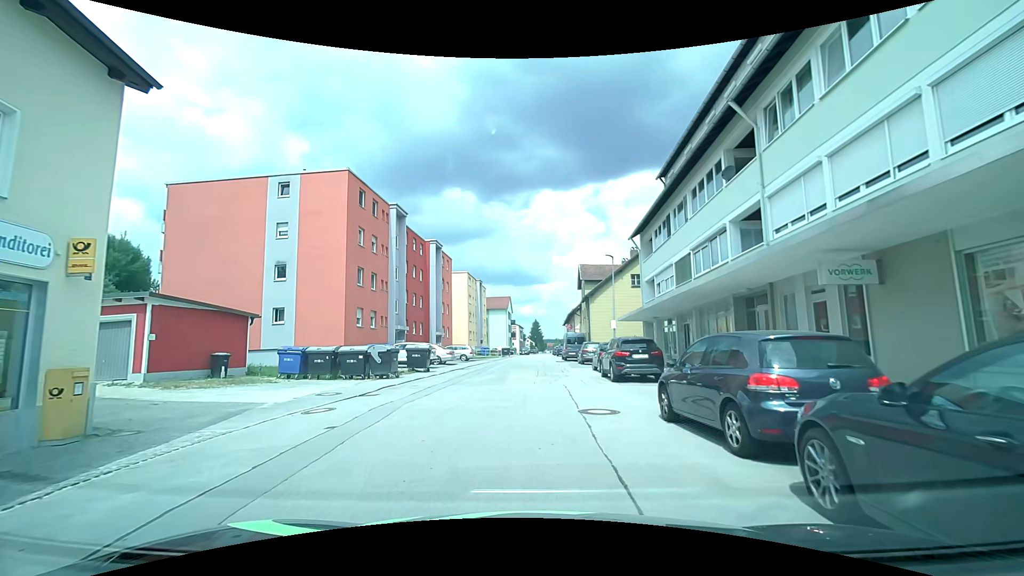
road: unclassified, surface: asphalt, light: Day
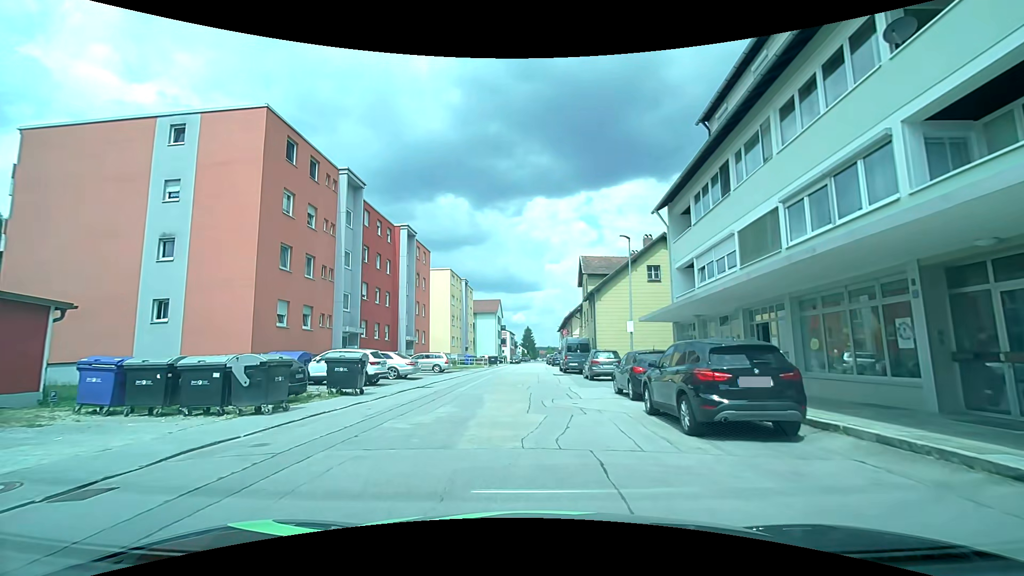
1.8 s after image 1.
(+0.1, +9.5) m; +1°
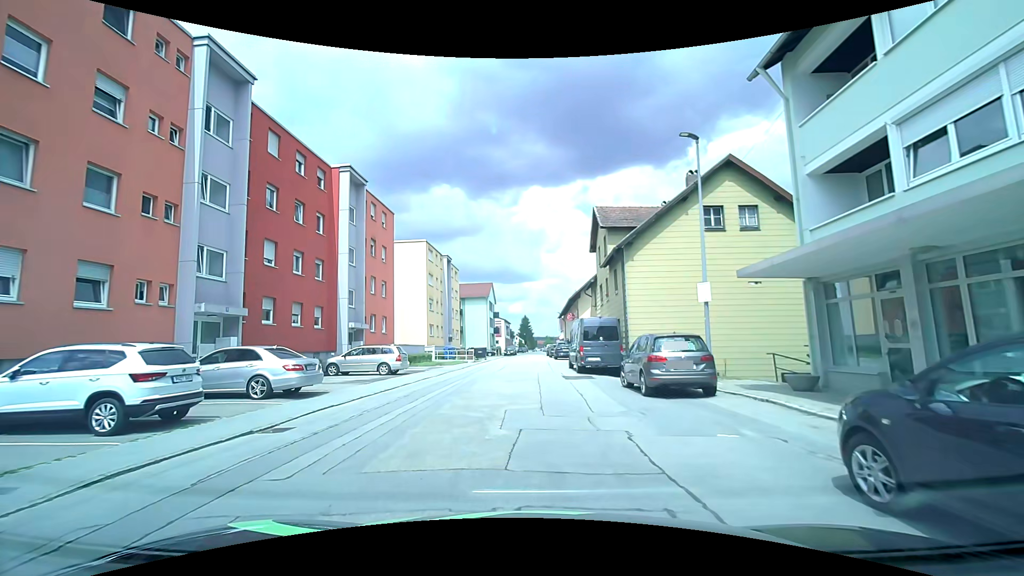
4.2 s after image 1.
(+0.1, +13.0) m; 0°
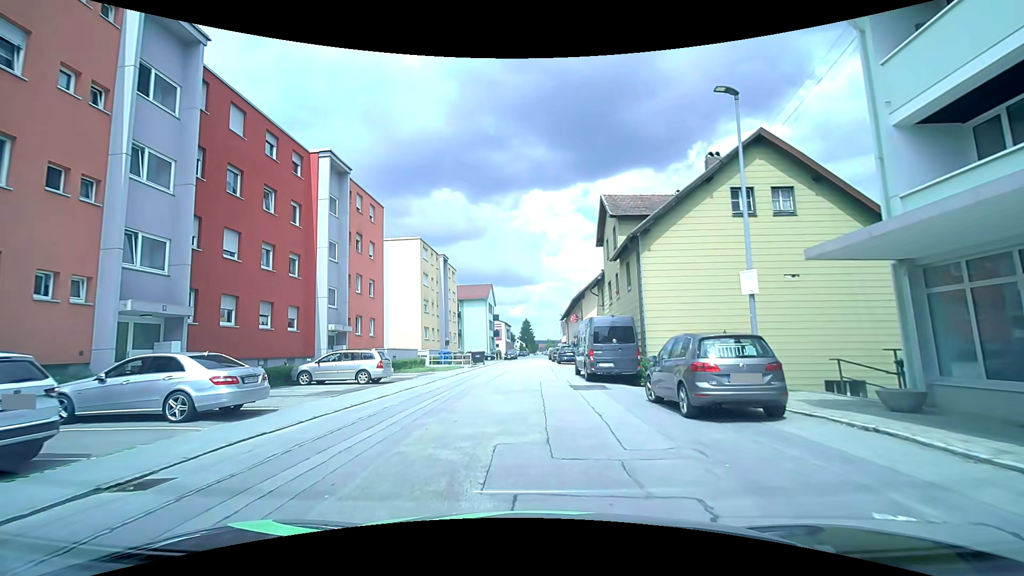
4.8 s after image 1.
(+0.1, +3.2) m; 0°
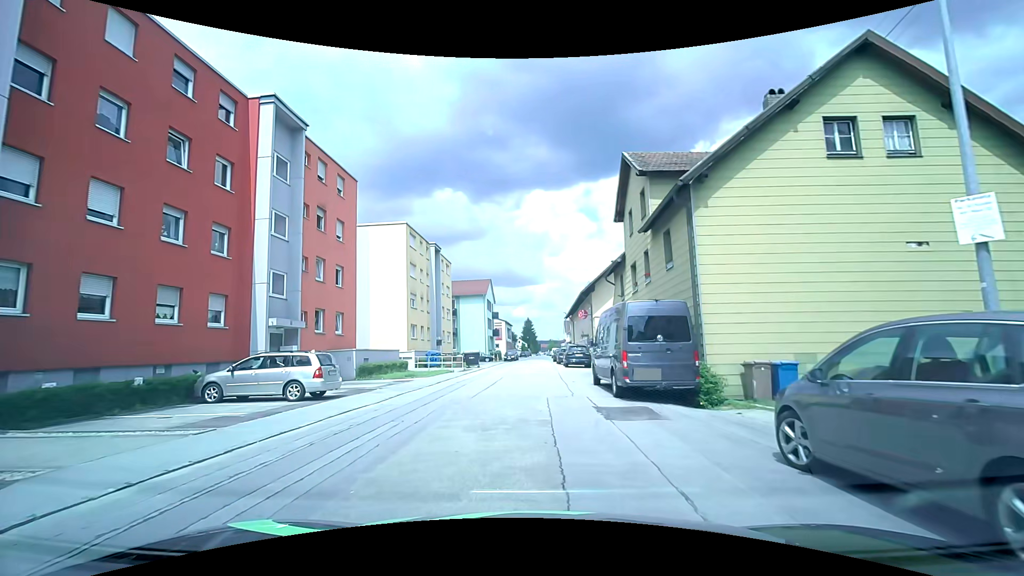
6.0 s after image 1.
(+0.2, +6.5) m; 0°
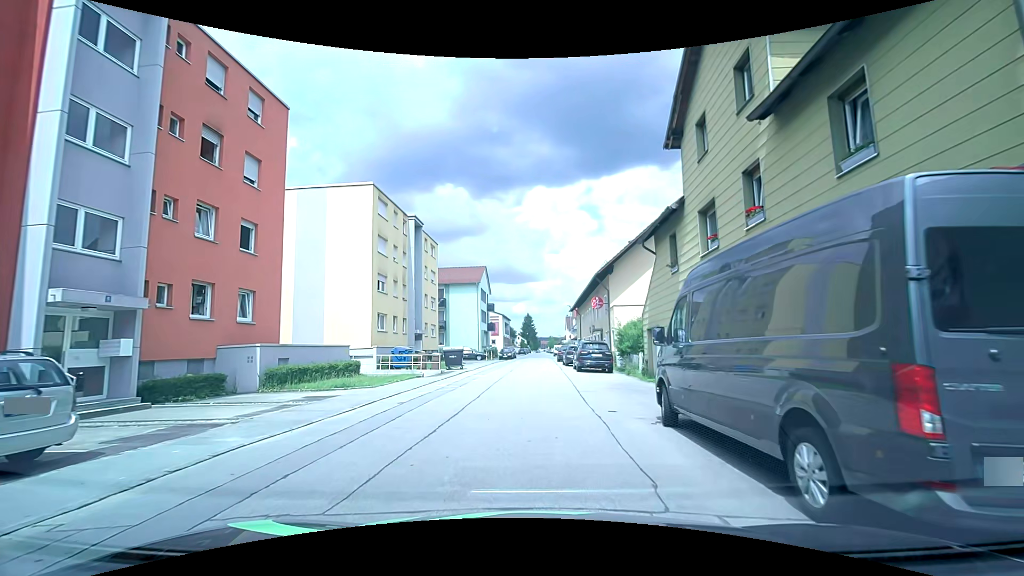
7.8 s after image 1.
(+0.2, +9.6) m; 0°
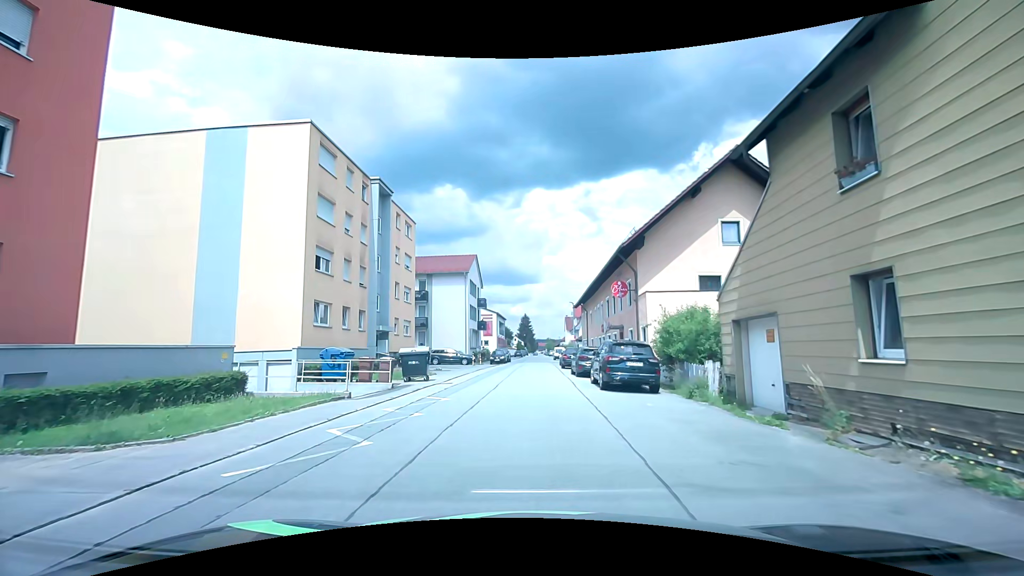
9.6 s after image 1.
(+0.1, +9.8) m; +1°
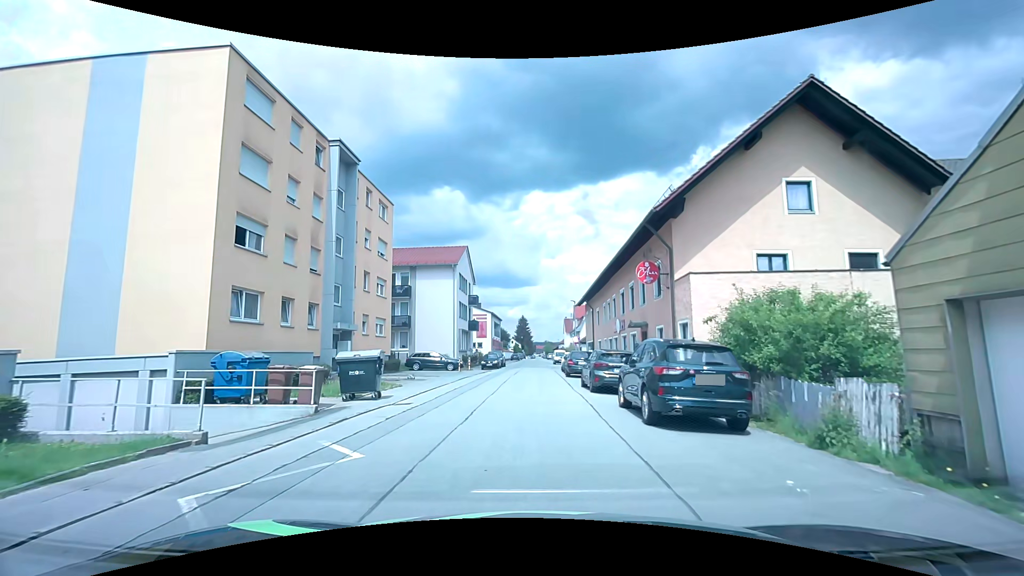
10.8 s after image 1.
(0.0, +6.7) m; 0°
(0, +10) (0, +20) (0, +30) (0, +40) (0, +50) (+1, +60) (+1, +70) (+1, +80) (+1, +90) (+2, +100) m
